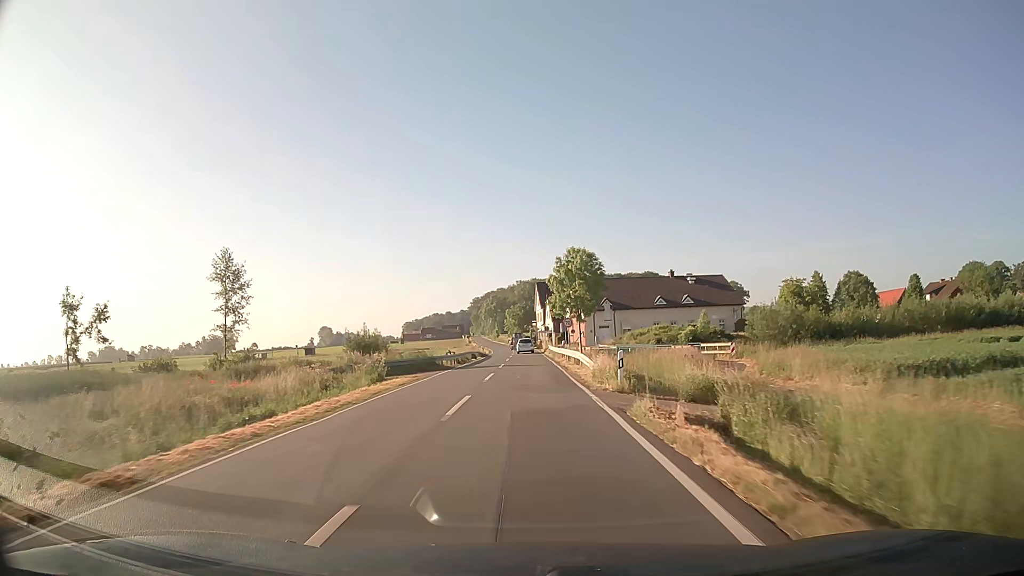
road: secondary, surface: asphalt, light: Day
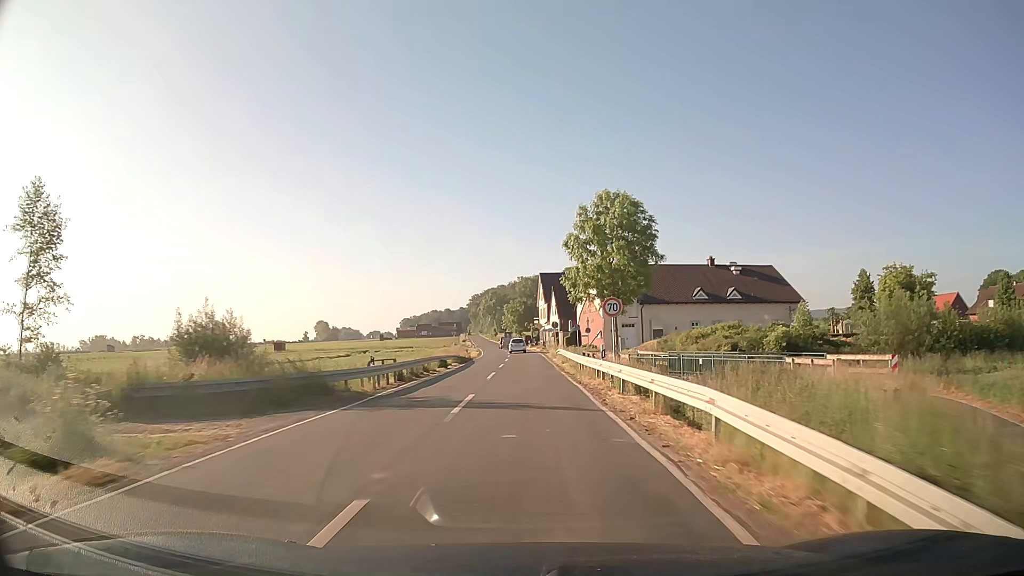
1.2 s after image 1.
(-0.1, +21.9) m; 0°
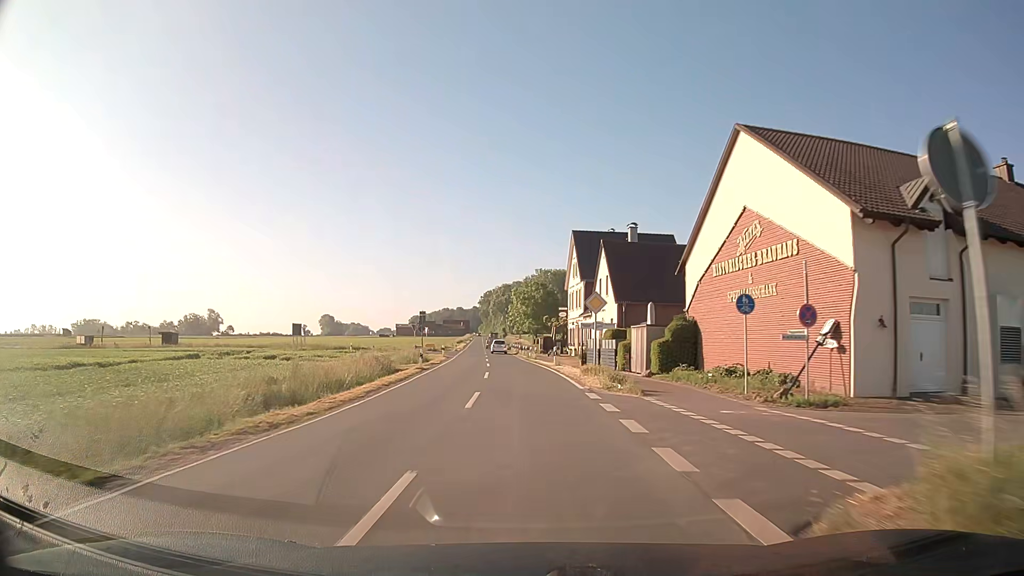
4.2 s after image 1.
(-0.7, +54.6) m; -2°
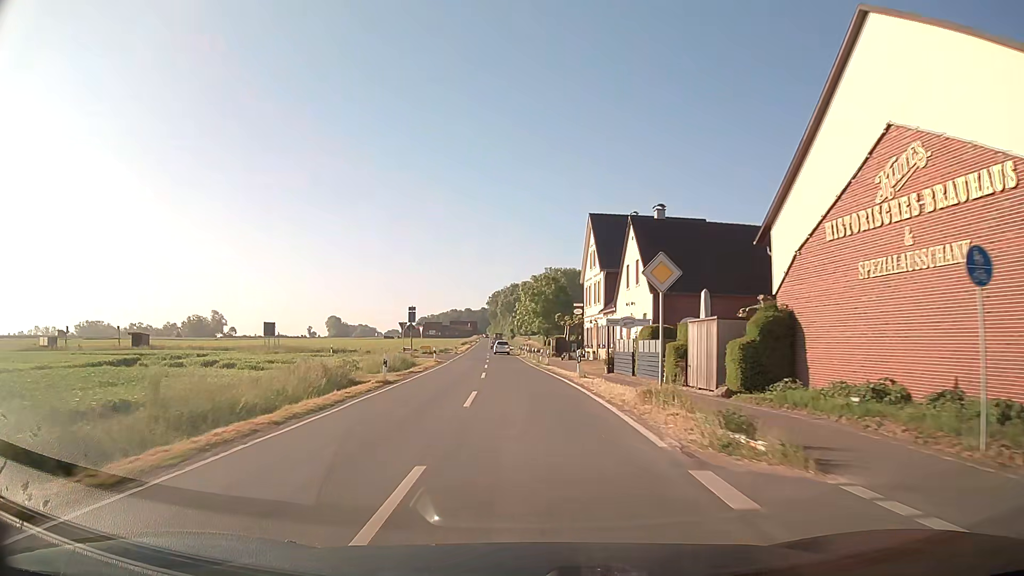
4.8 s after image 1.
(-0.1, +10.9) m; -1°
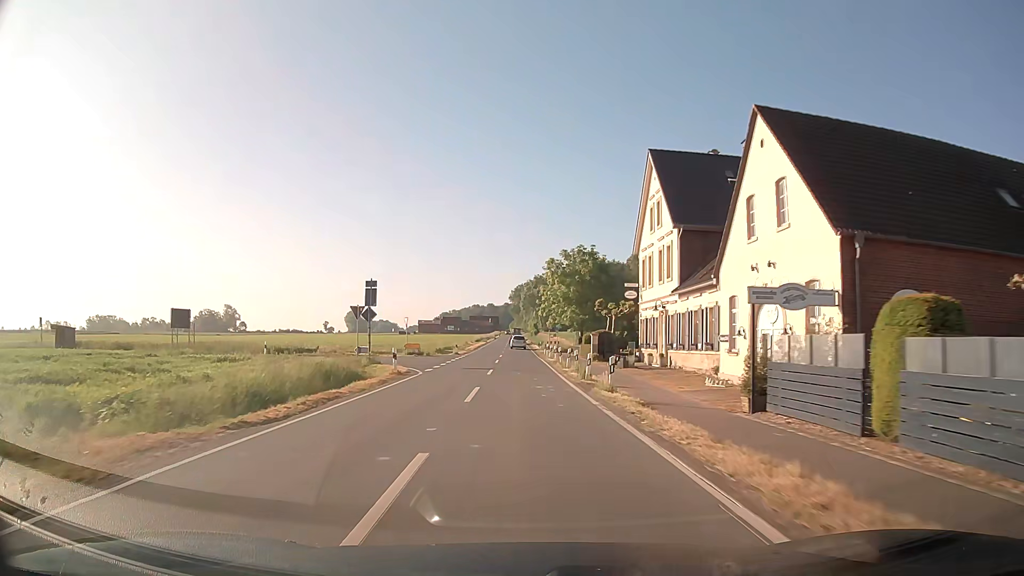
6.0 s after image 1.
(-0.4, +21.8) m; -2°
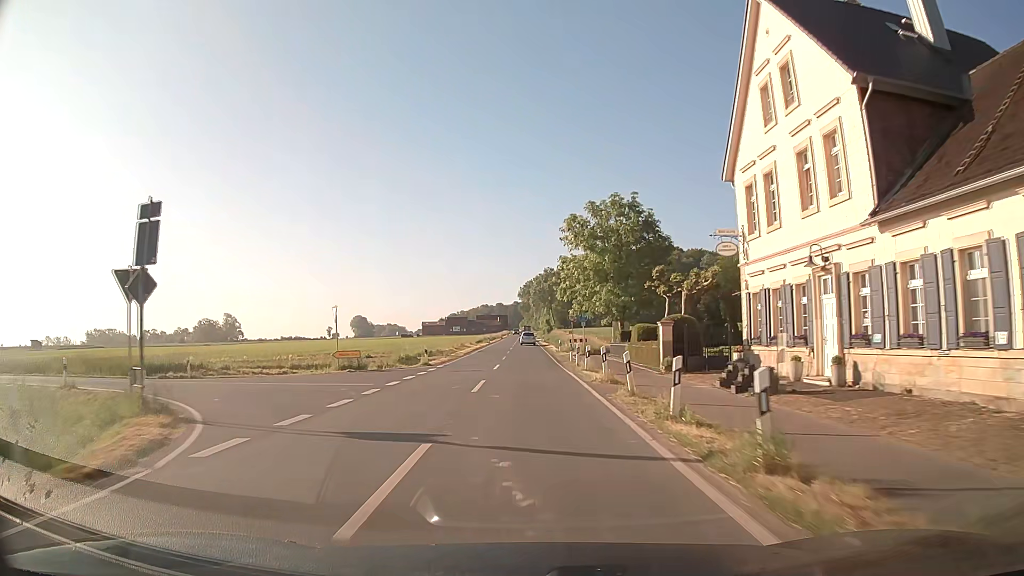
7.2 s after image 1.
(-0.2, +21.8) m; -1°
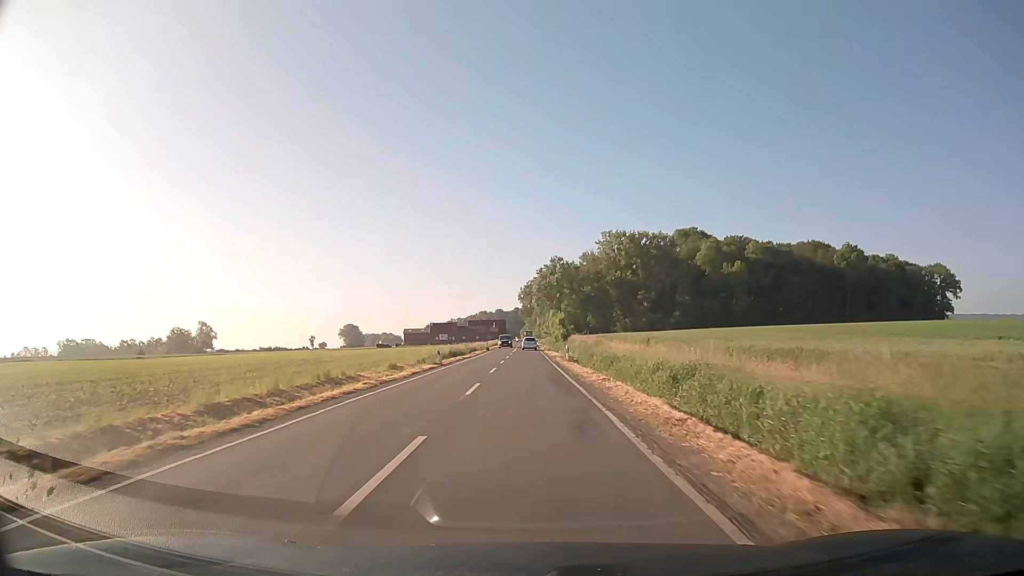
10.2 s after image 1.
(-0.3, +54.5) m; 0°
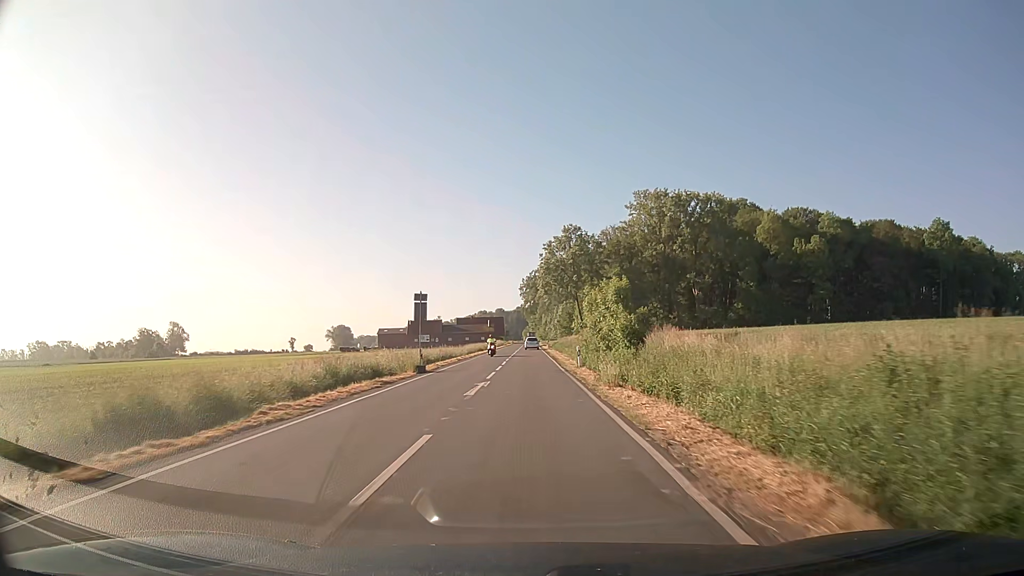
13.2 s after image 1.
(-0.3, +54.4) m; 0°
(0, +10) (0, +20) (0, +30) (0, +40) (0, +50) (0, +60) (0, +70) (0, +80) (0, +90) (0, +100) m
